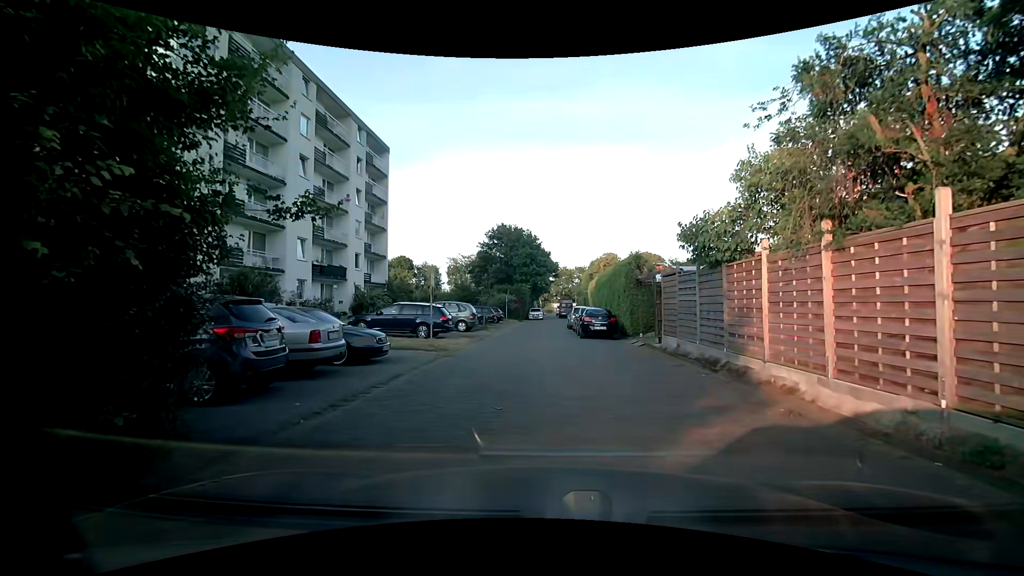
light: Day
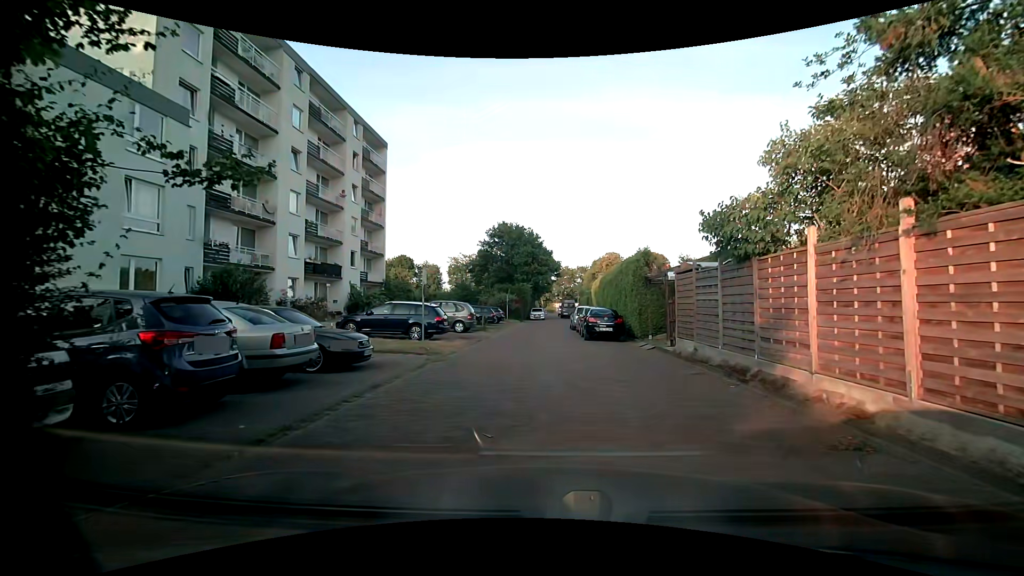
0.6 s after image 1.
(0.0, +1.4) m; -1°
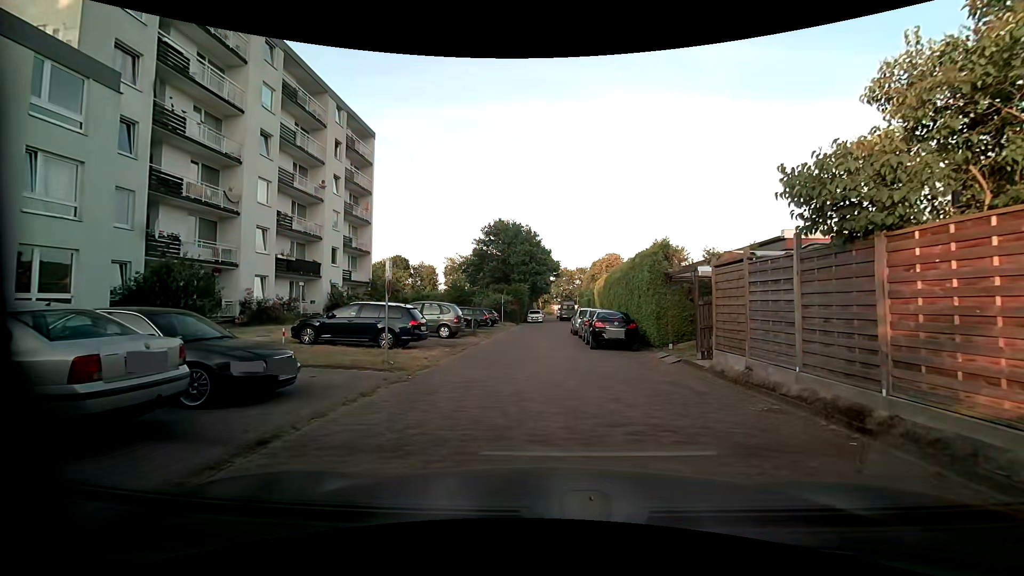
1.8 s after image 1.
(0.0, +3.5) m; 0°
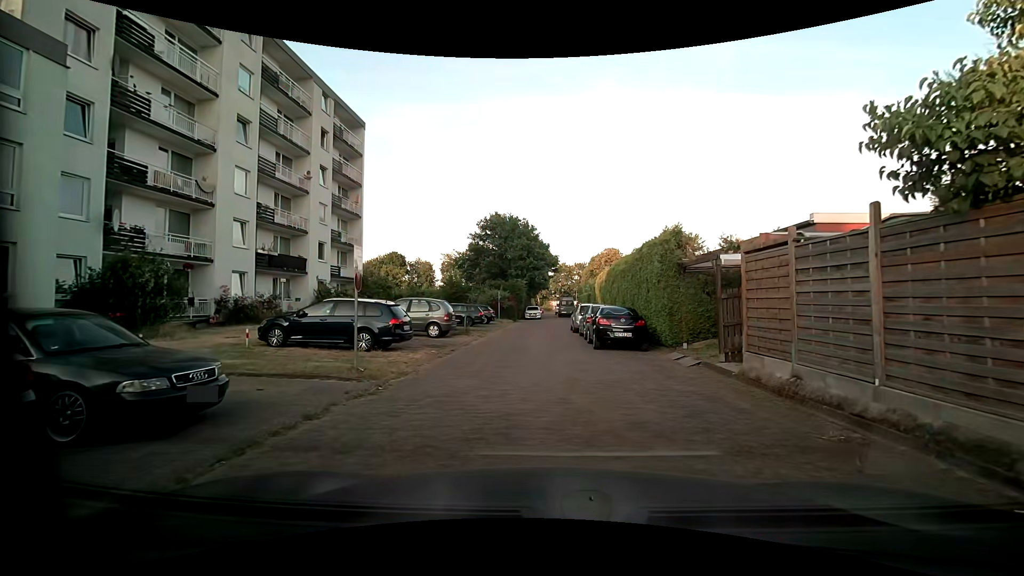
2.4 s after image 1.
(0.0, +1.8) m; 0°
